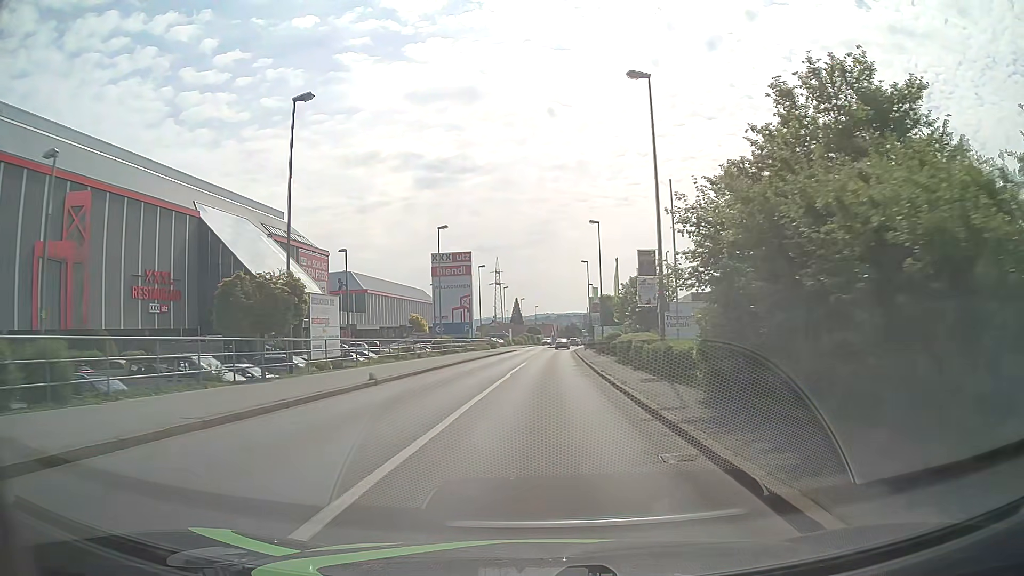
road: tertiary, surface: asphalt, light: Day
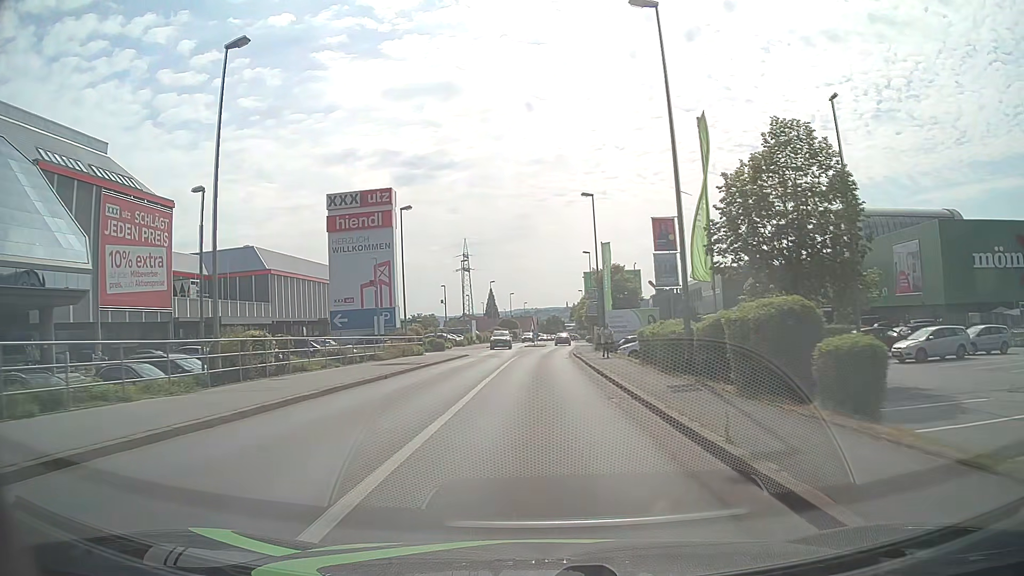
(+0.6, +35.0) m; +1°
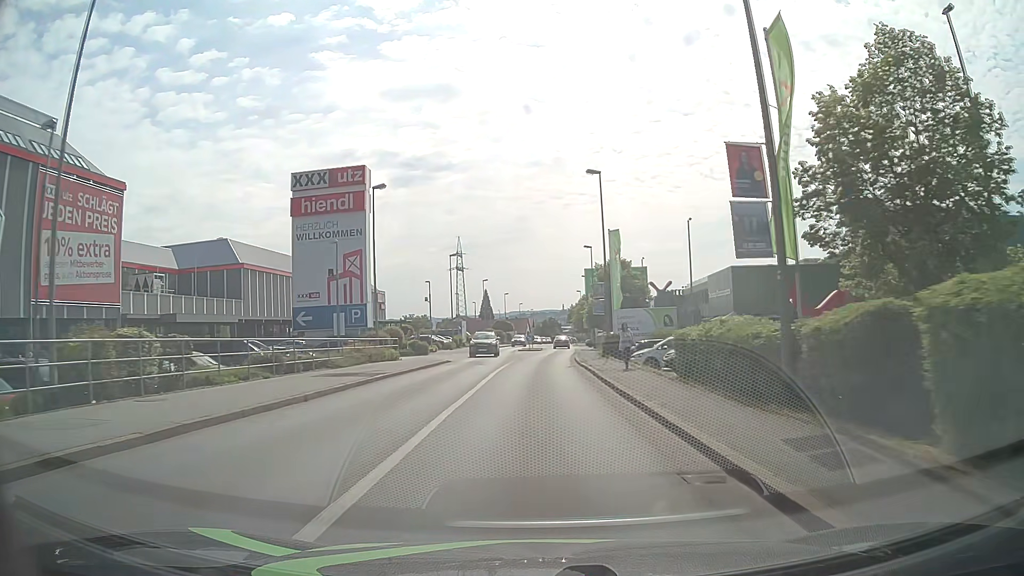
(+0.1, +7.2) m; +1°
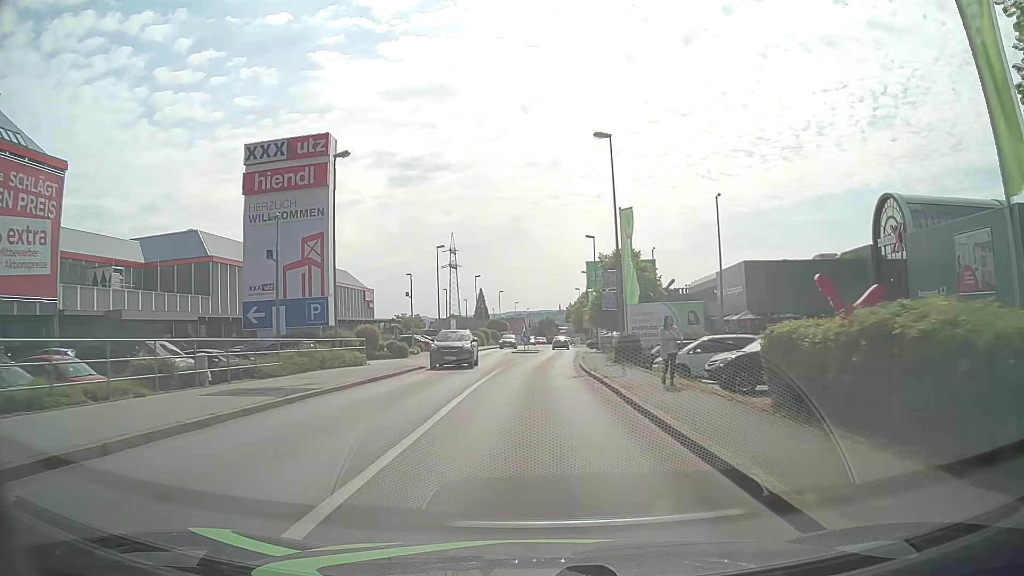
(0.0, +7.2) m; 0°
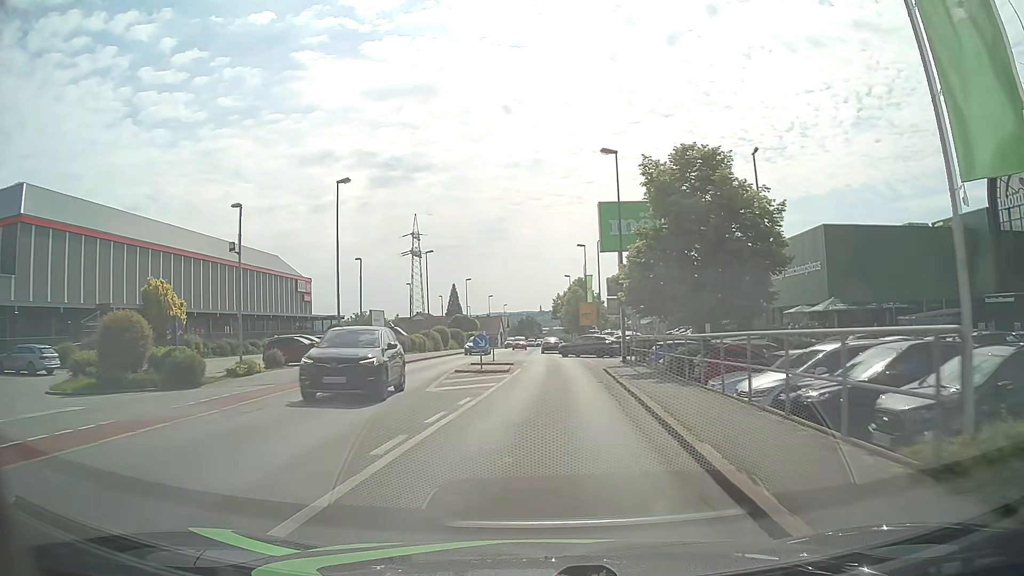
(+0.3, +28.4) m; +2°
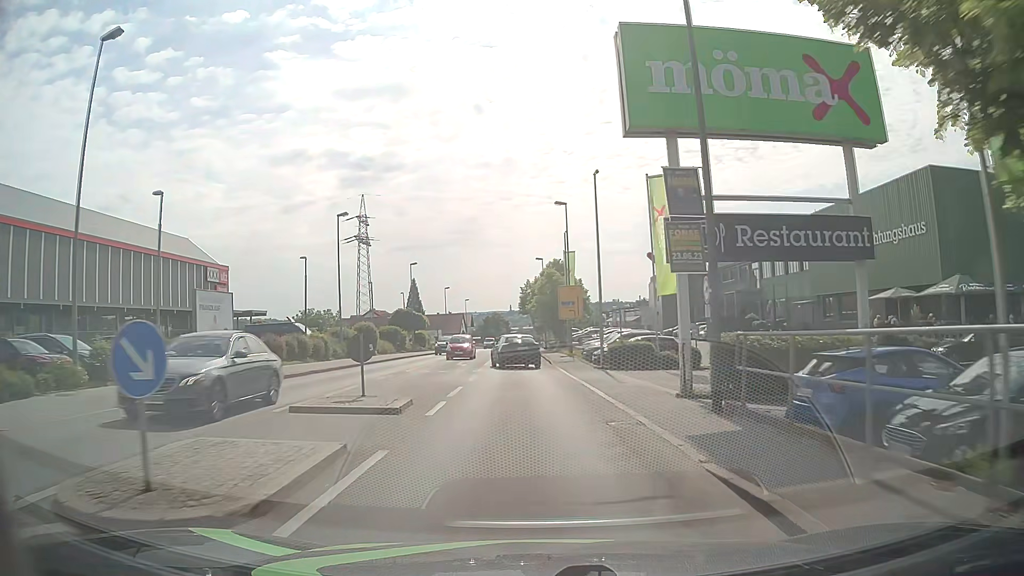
(+0.5, +20.8) m; +2°
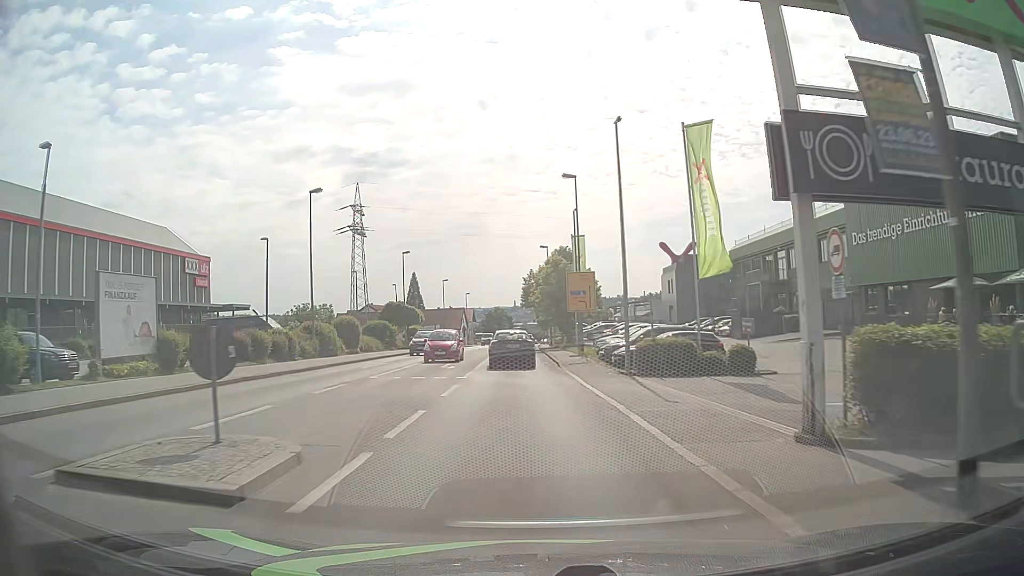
(0.0, +6.6) m; -1°
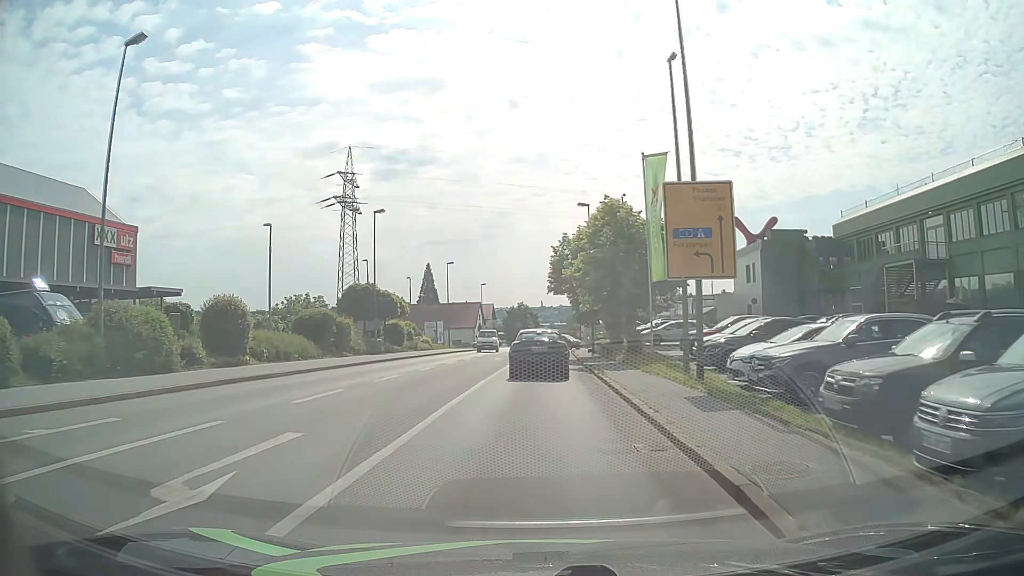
(-0.3, +22.6) m; -2°
(0, +10) (0, +20) (+1, +30) (+1, +40) (+1, +50) (+2, +60) (+2, +70) (+3, +80) (+3, +90) (+4, +100) m
